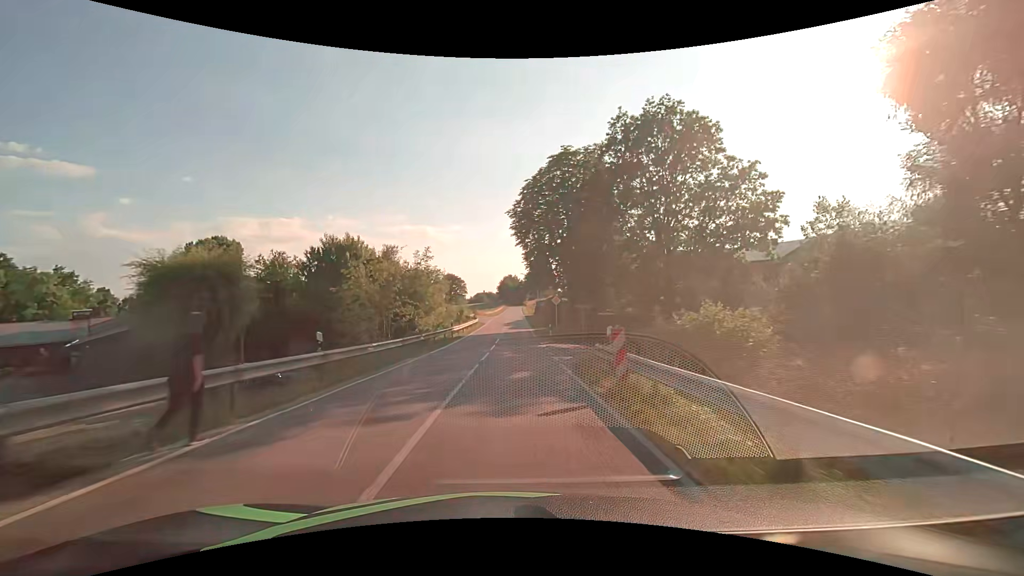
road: secondary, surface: asphalt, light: Day
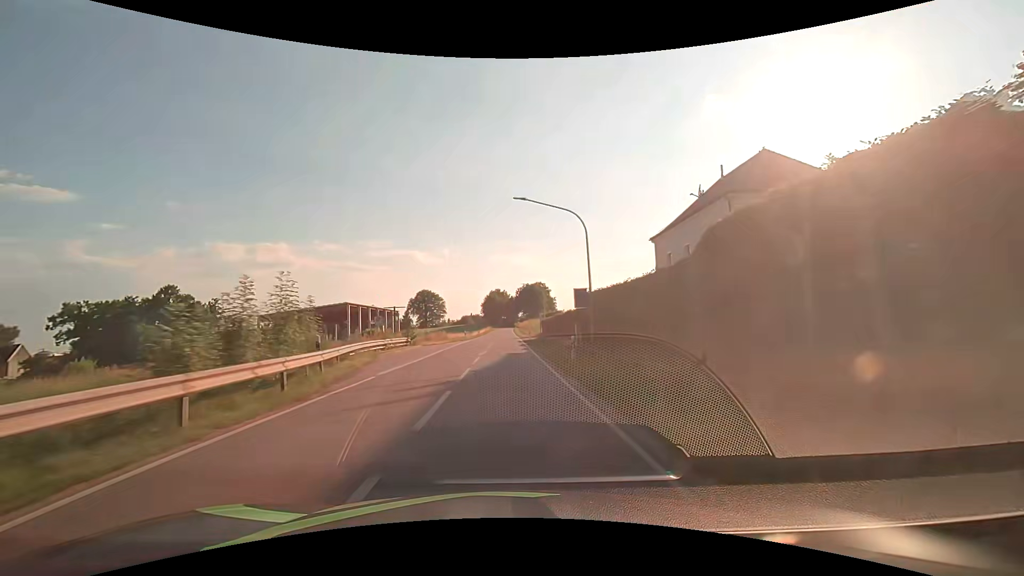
(+1.2, +53.5) m; +2°
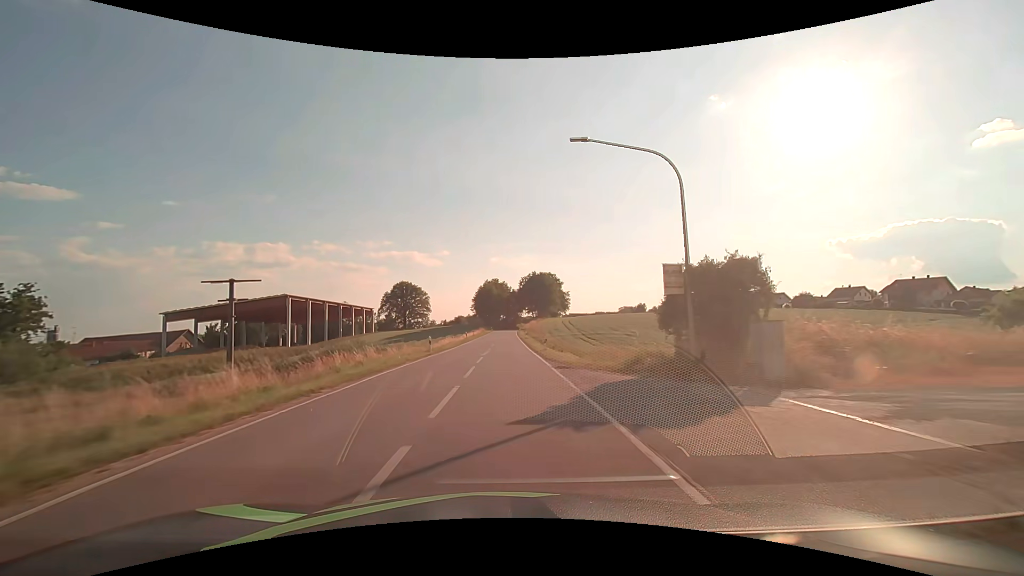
(-0.3, +53.0) m; 0°
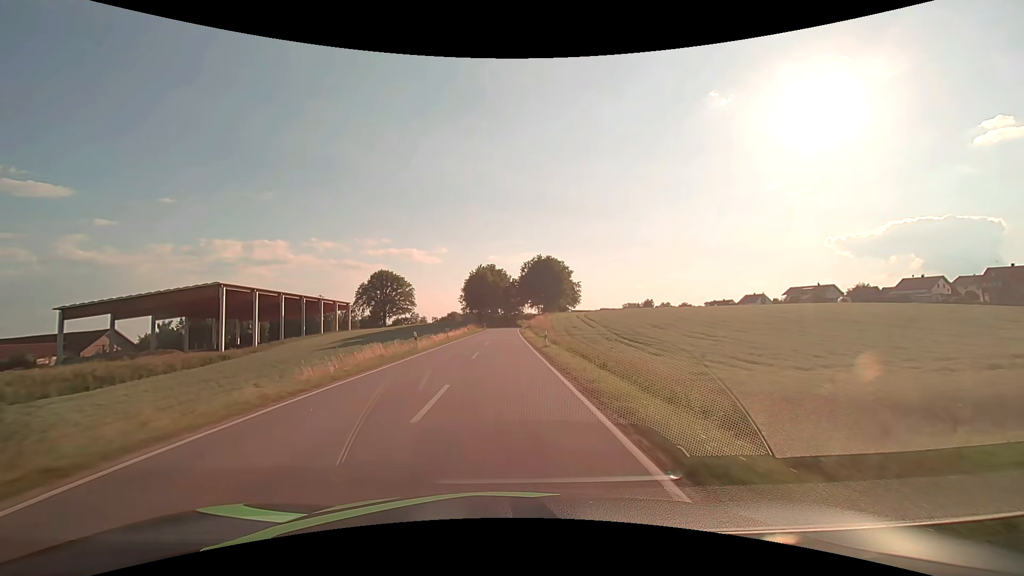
(+0.1, +32.0) m; 0°
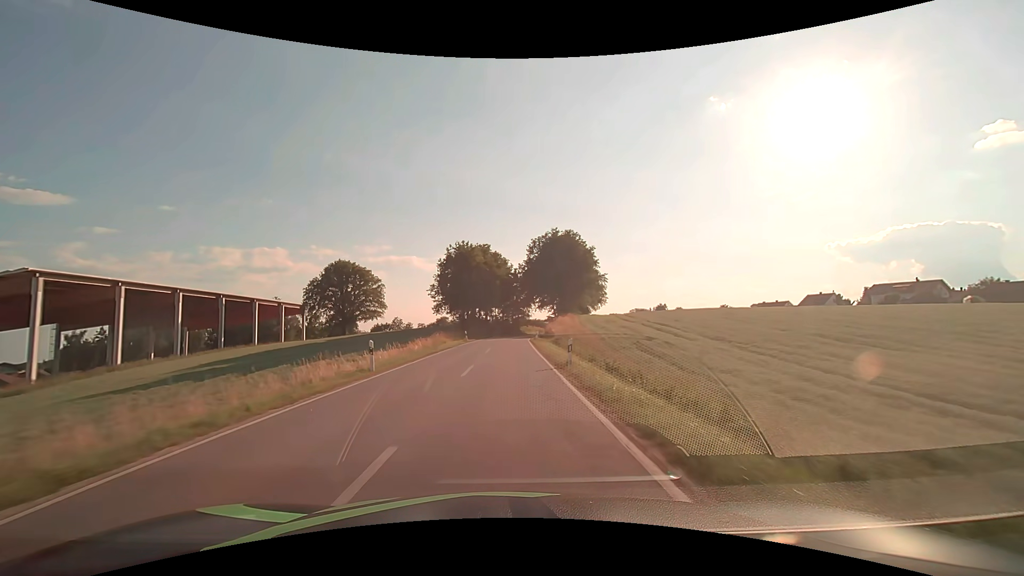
(0.0, +42.7) m; 0°
(0, +10) (0, +20) (0, +30) (0, +40) (0, +50) (+1, +60) (+2, +70) (+2, +80) (+3, +90) (+5, +100) m
